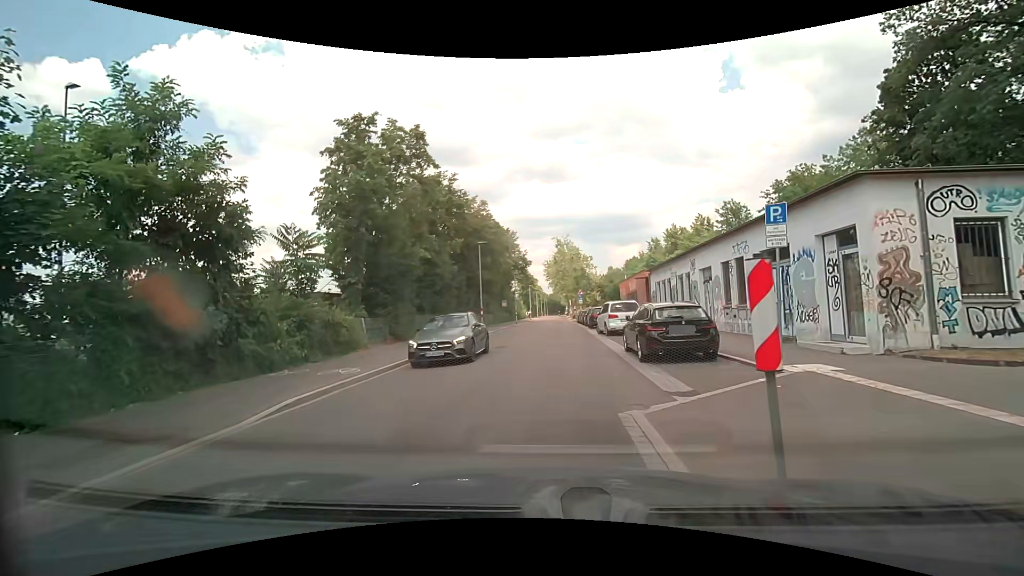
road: tertiary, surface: asphalt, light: Day
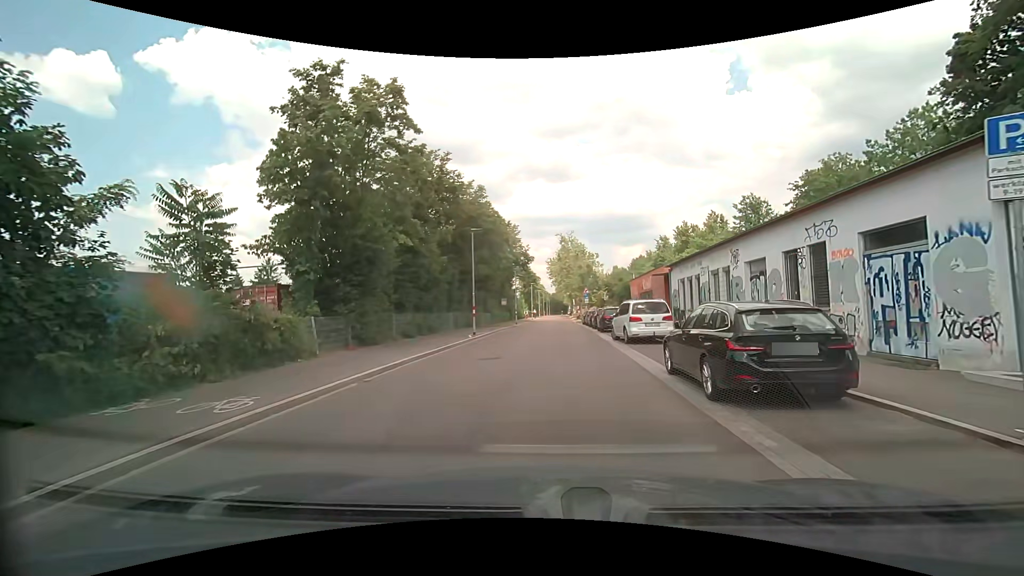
(0.0, +5.1) m; 0°
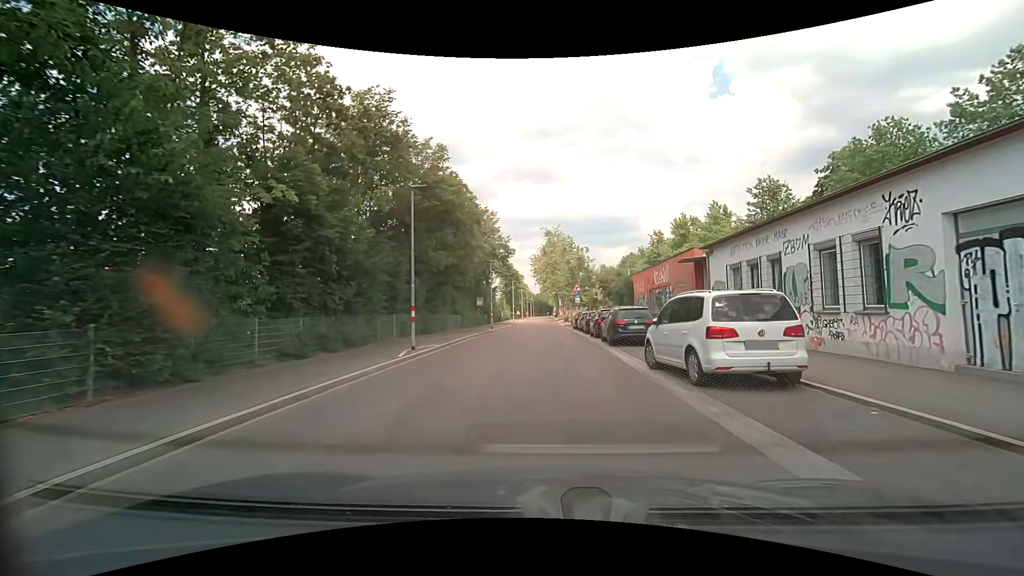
(+0.2, +10.6) m; +2°
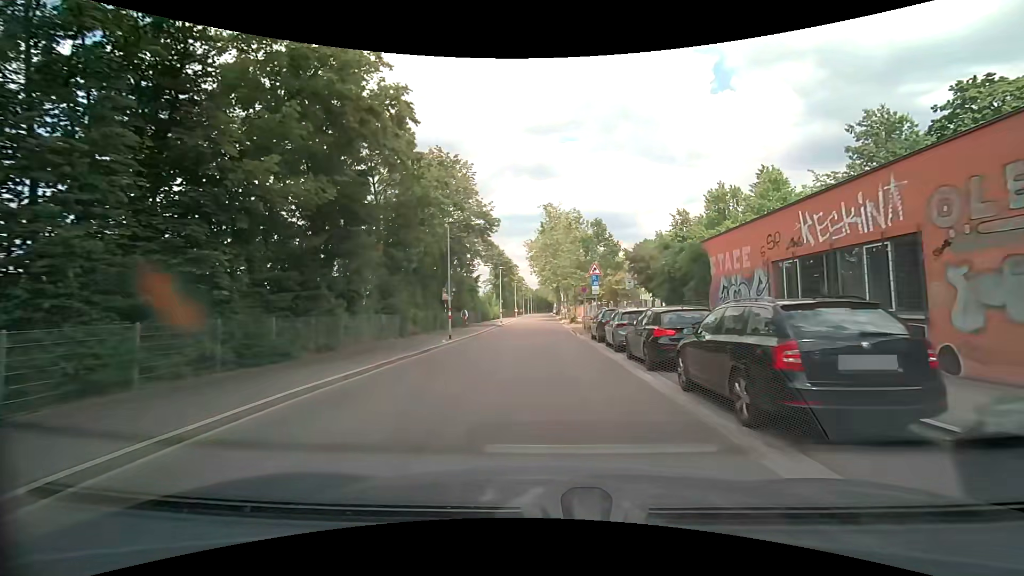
(+0.2, +19.2) m; -1°
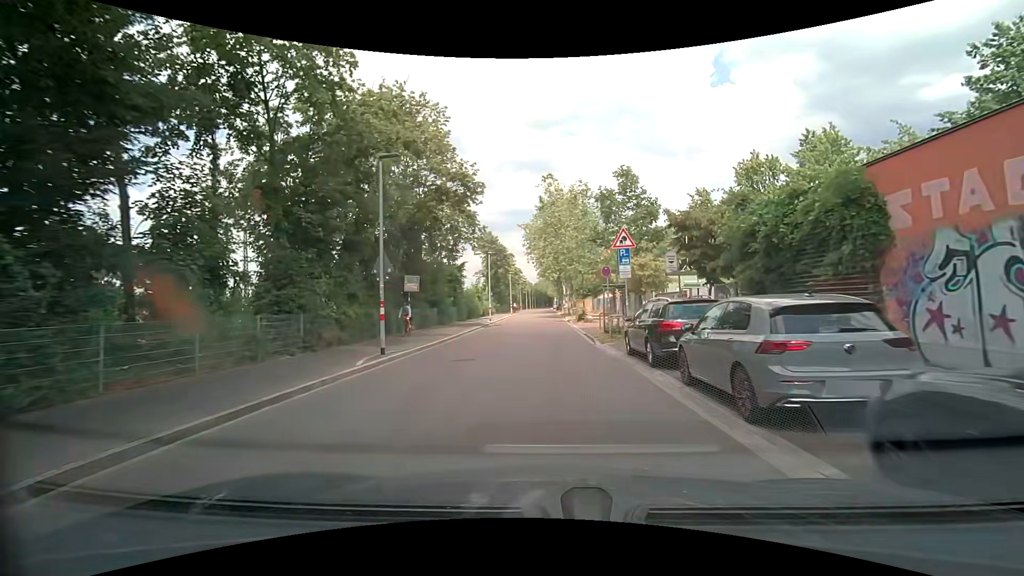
(+0.1, +10.9) m; +1°
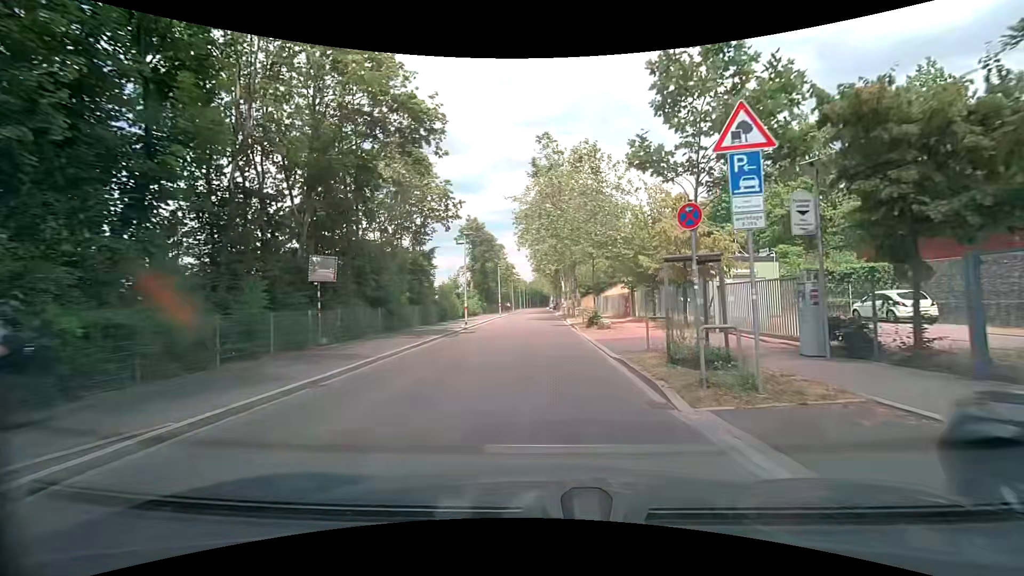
(0.0, +11.5) m; 0°
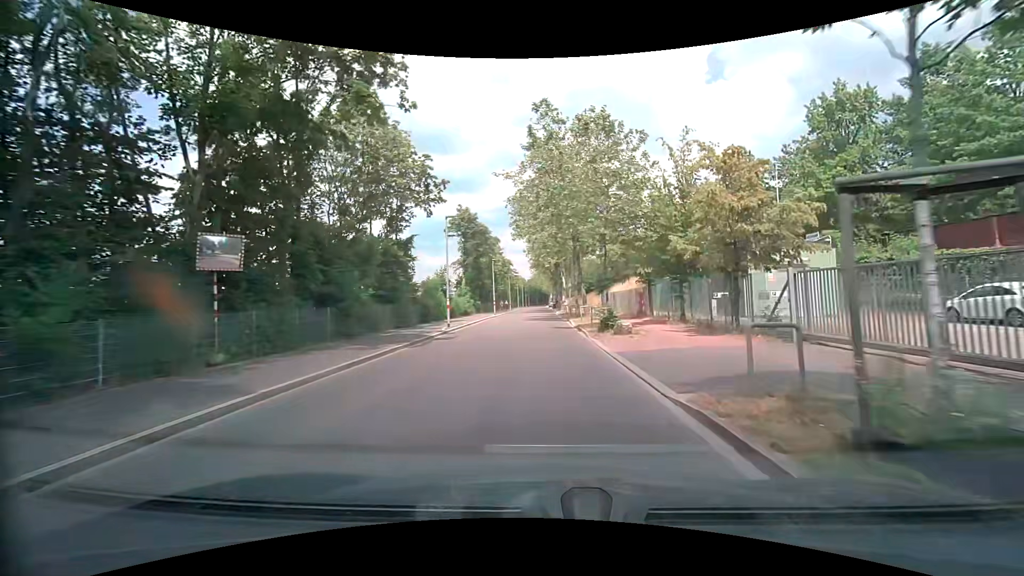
(0.0, +5.8) m; 0°
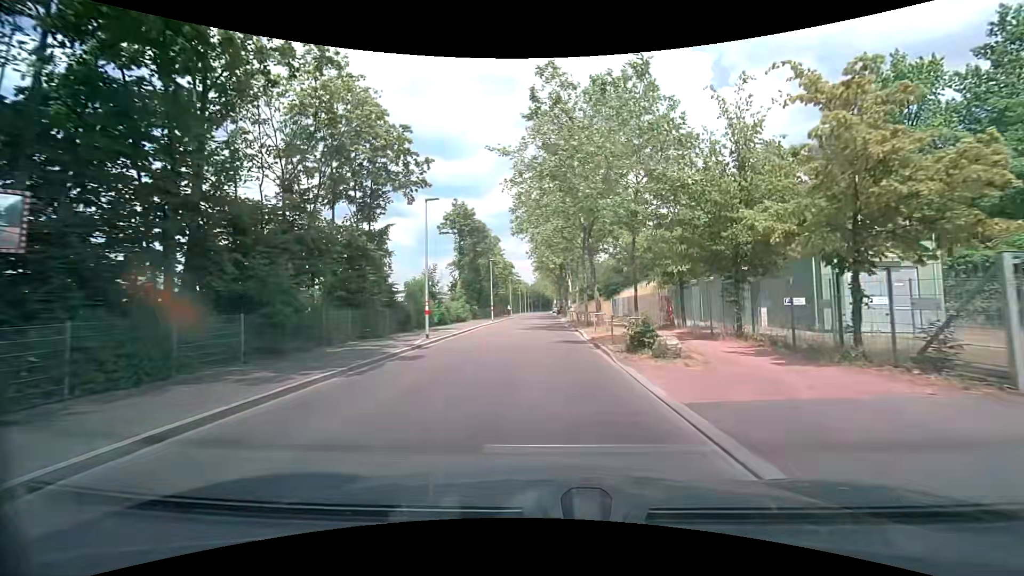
(-0.1, +5.8) m; -1°
(0, +10) (0, +20) (0, +30) (0, +40) (0, +50) (0, +60) (0, +70) (0, +80) (0, +90) (0, +100) m
